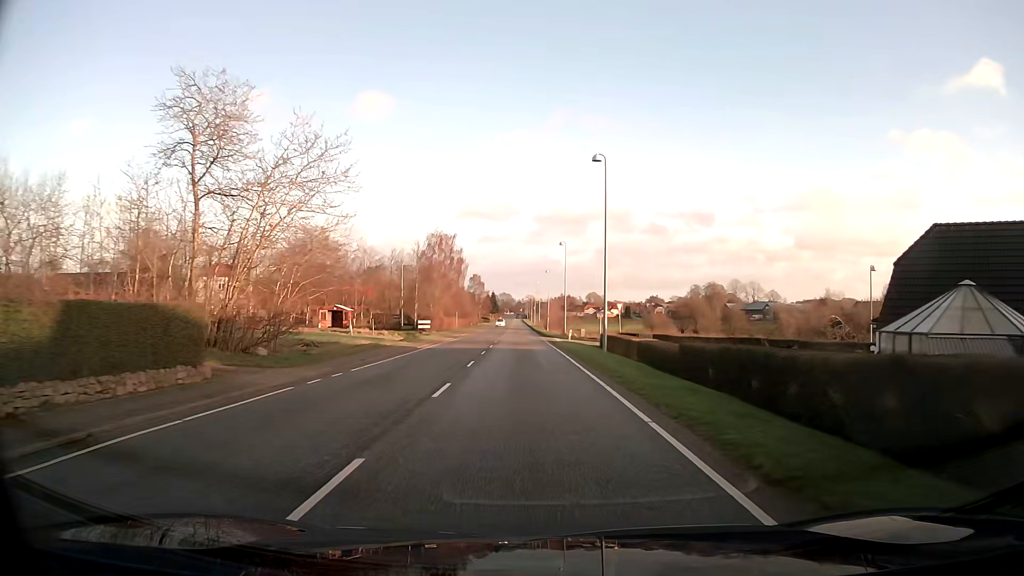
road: secondary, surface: asphalt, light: Day
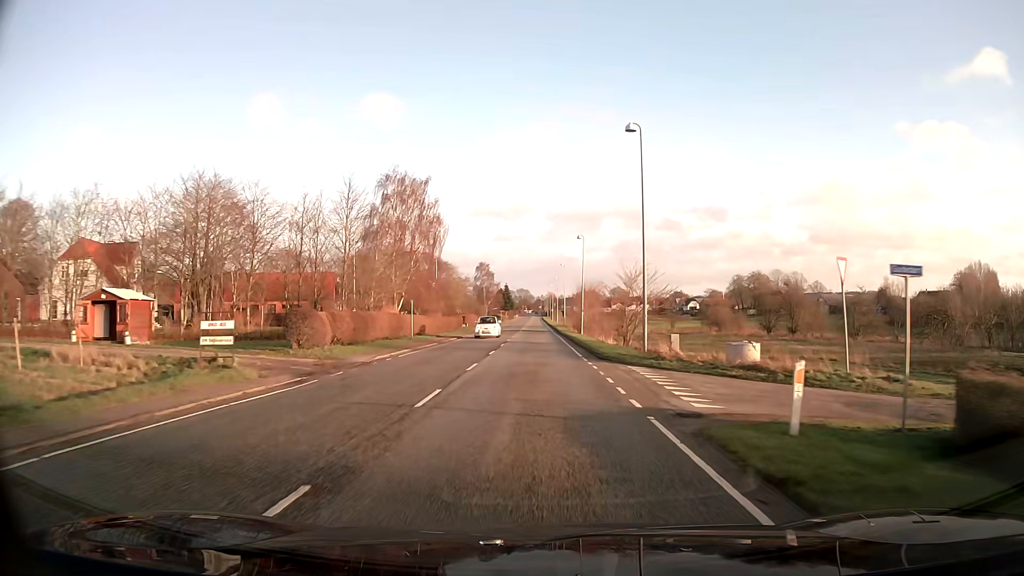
(-0.6, +39.9) m; -2°
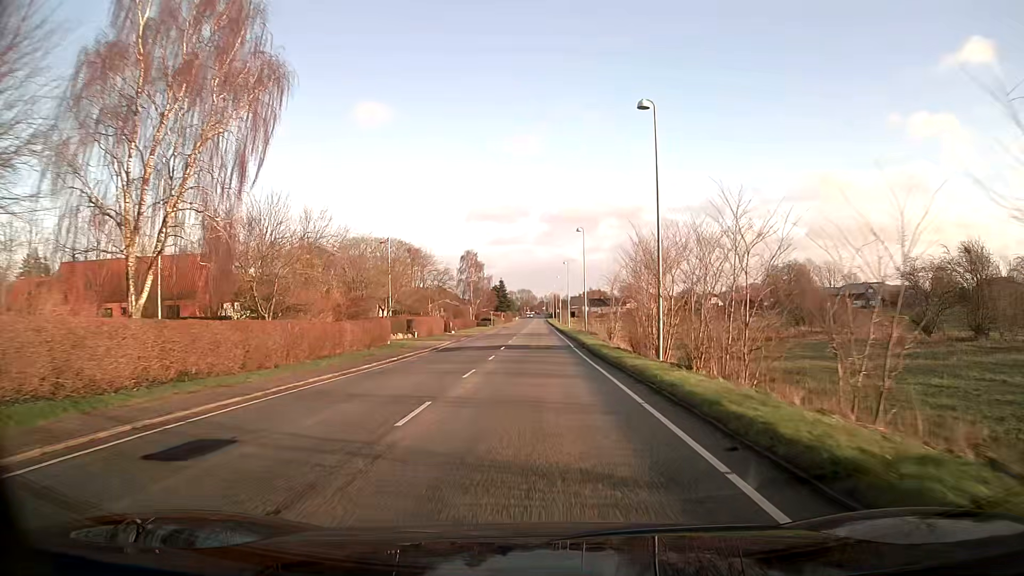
(+0.1, +39.7) m; 0°
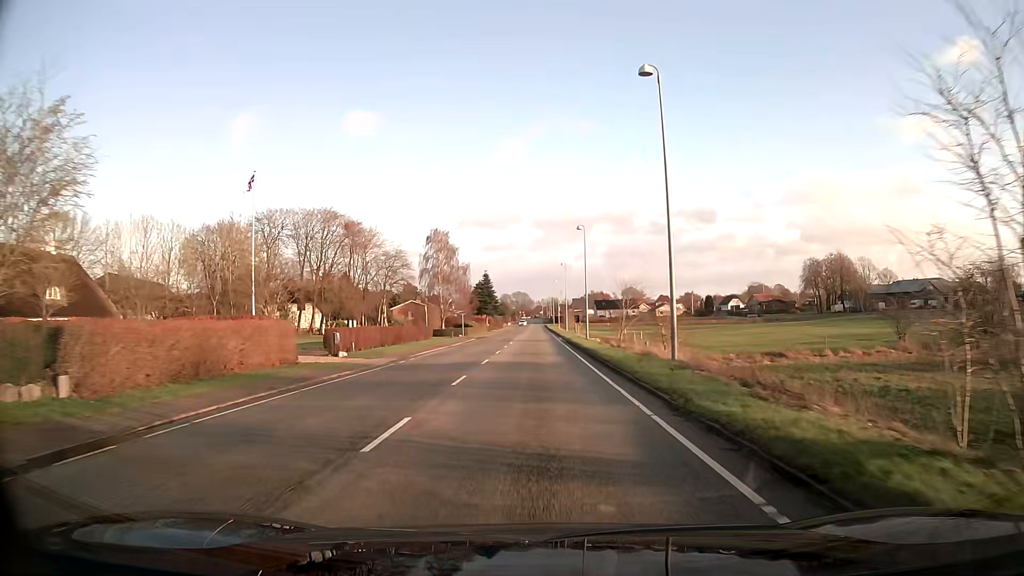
(0.0, +39.7) m; 0°
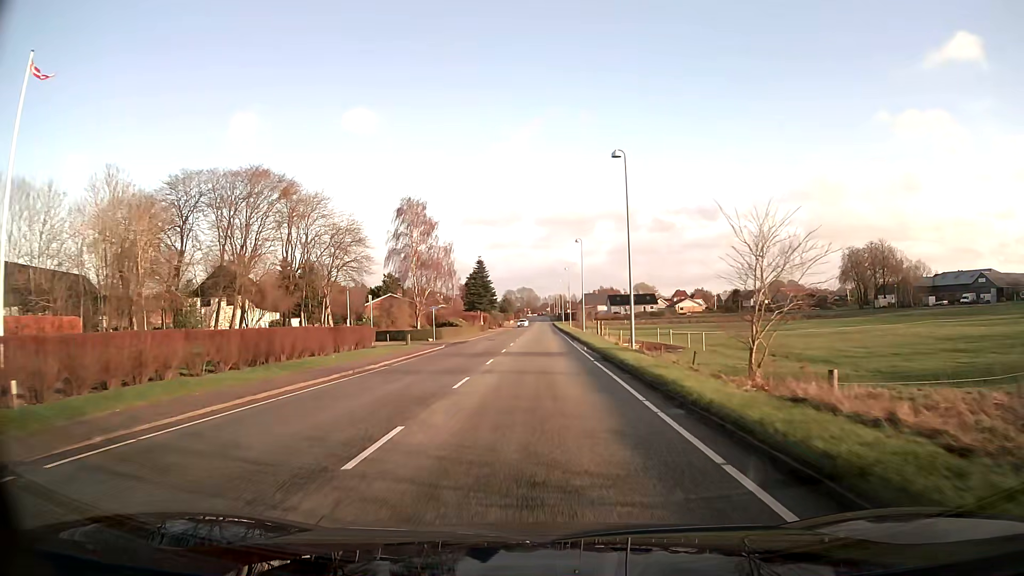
(+0.1, +23.8) m; 0°
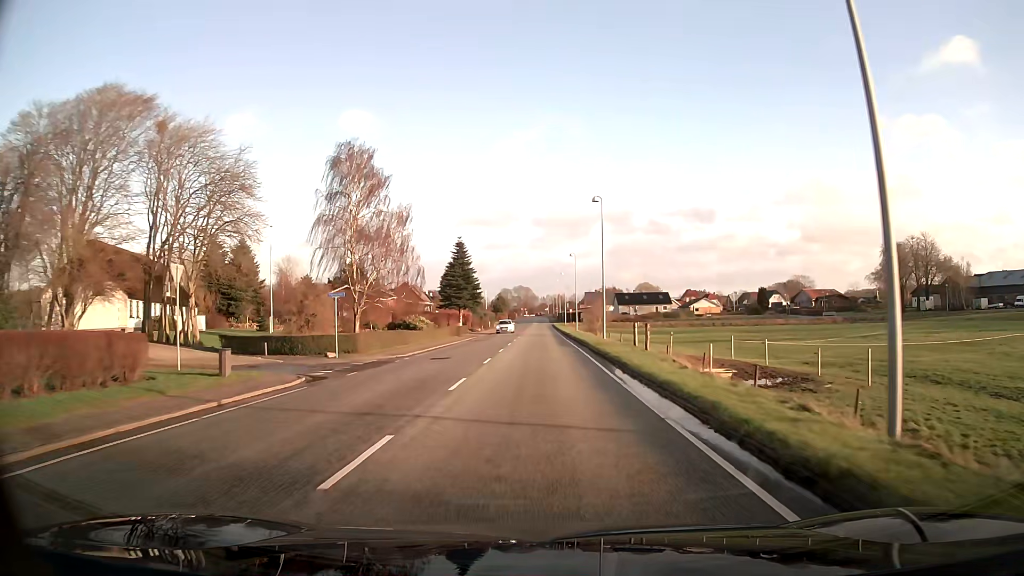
(+0.1, +23.6) m; 0°
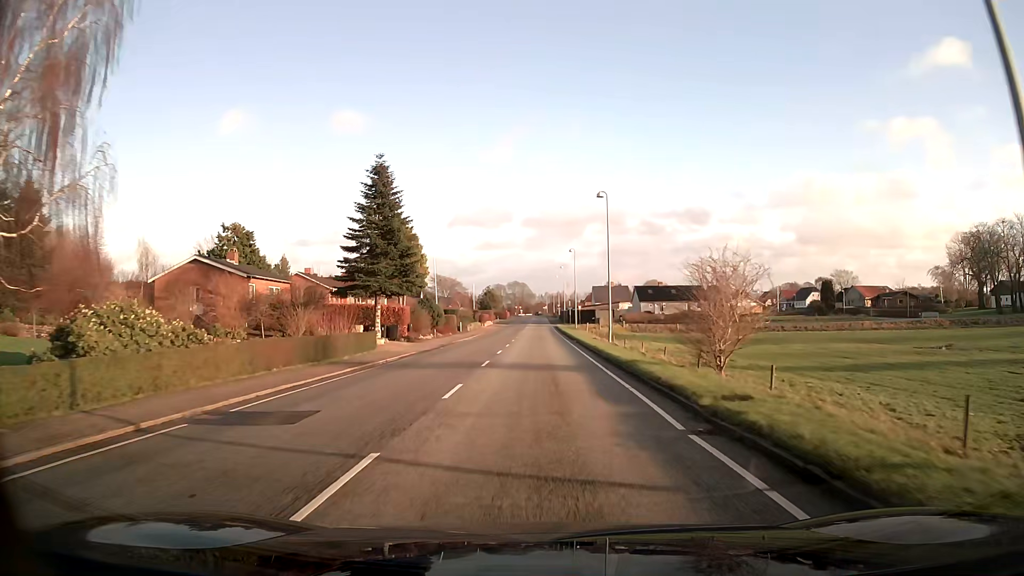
(-0.1, +39.2) m; 0°
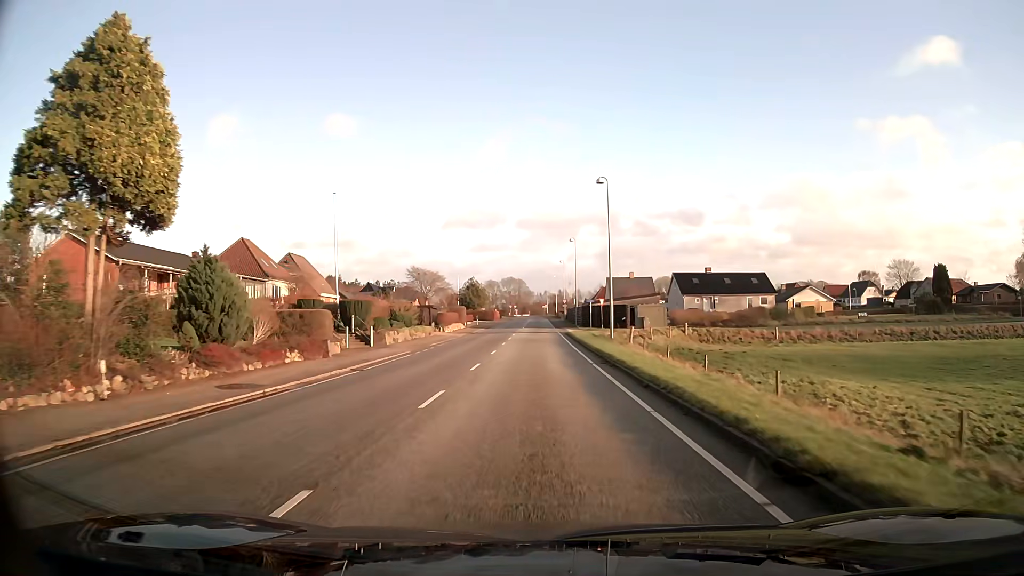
(+0.1, +39.6) m; 0°
(0, +10) (0, +20) (0, +30) (0, +40) (0, +50) (0, +60) (0, +70) (0, +80) (0, +90) (+1, +100) m
